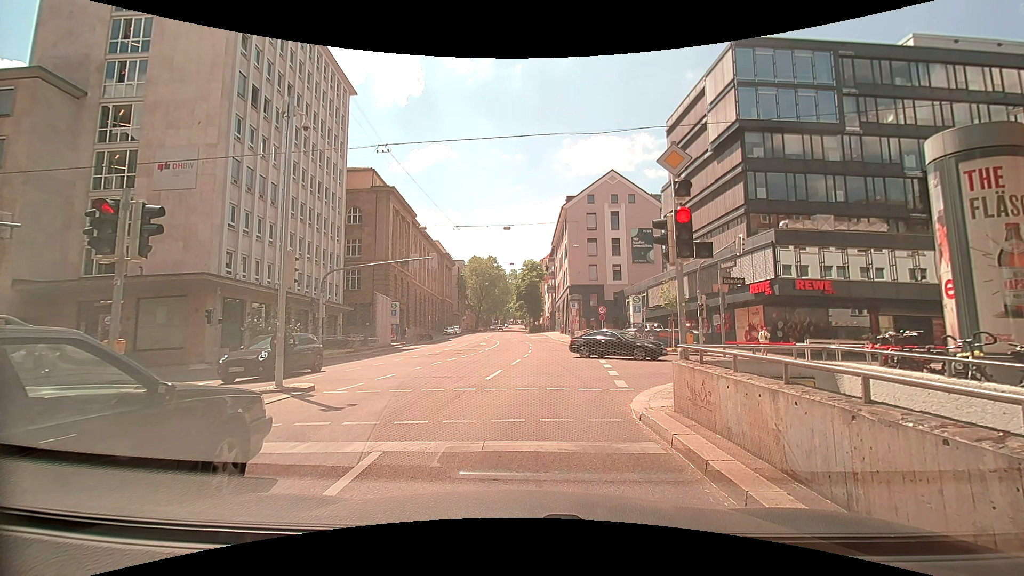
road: secondary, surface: asphalt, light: Day
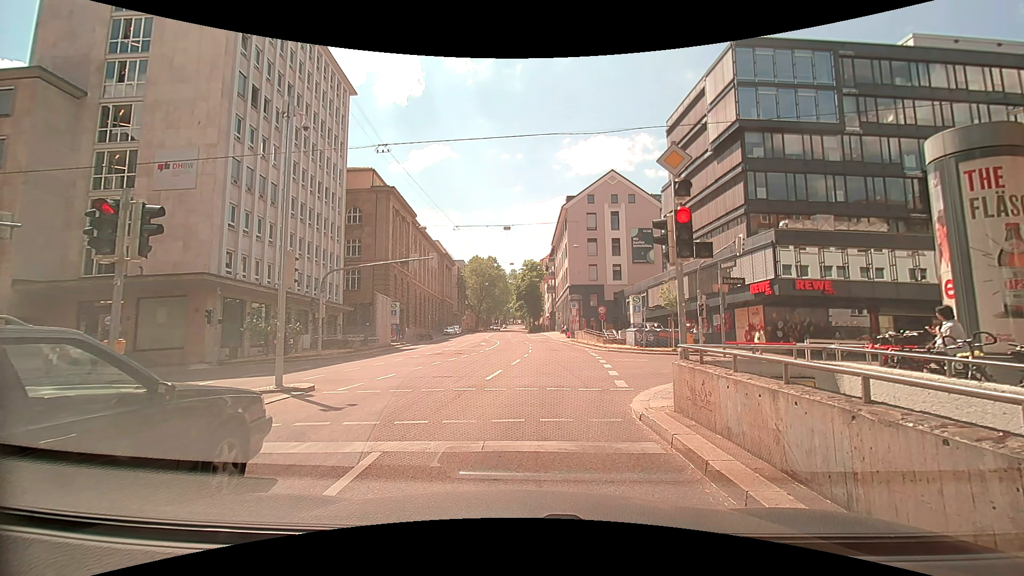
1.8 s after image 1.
(0.0, 0.0) m; 0°
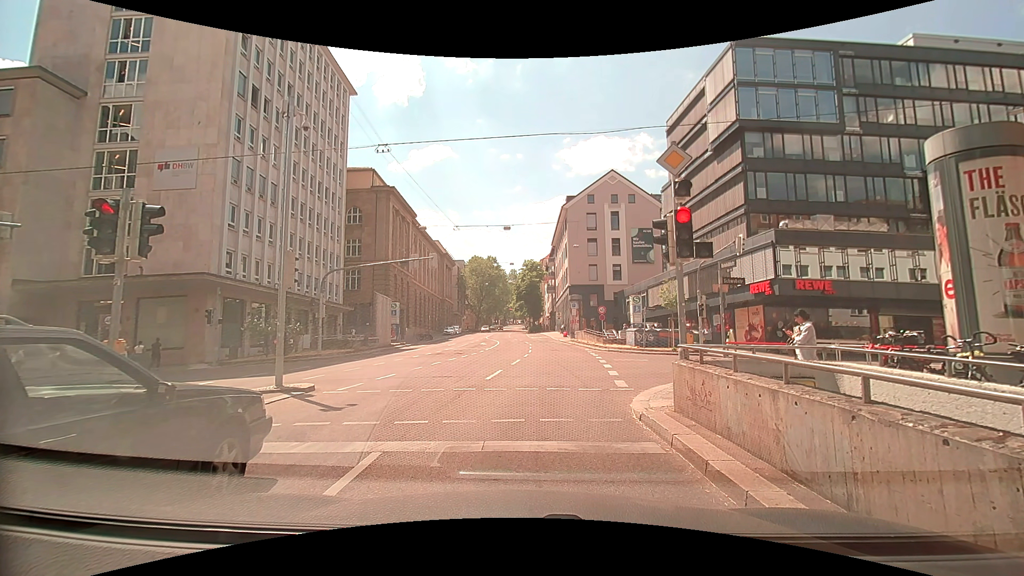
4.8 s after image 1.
(0.0, 0.0) m; 0°
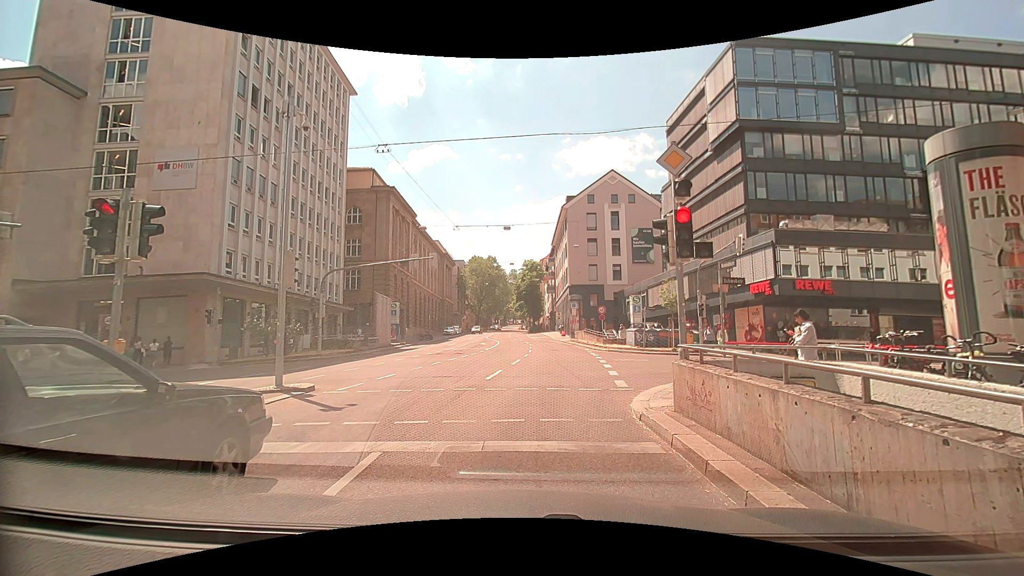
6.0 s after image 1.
(0.0, 0.0) m; 0°
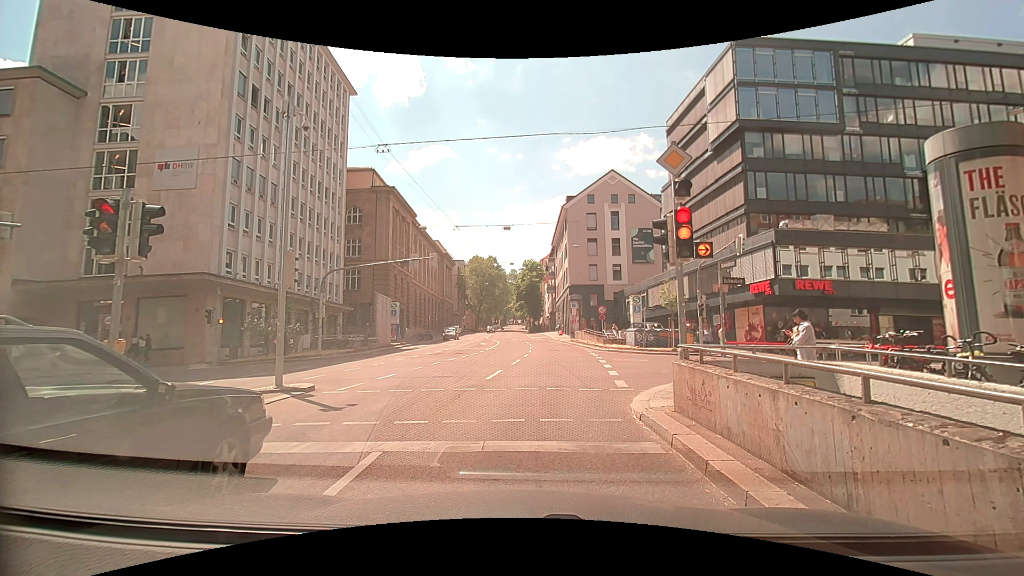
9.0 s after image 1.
(0.0, 0.0) m; 0°
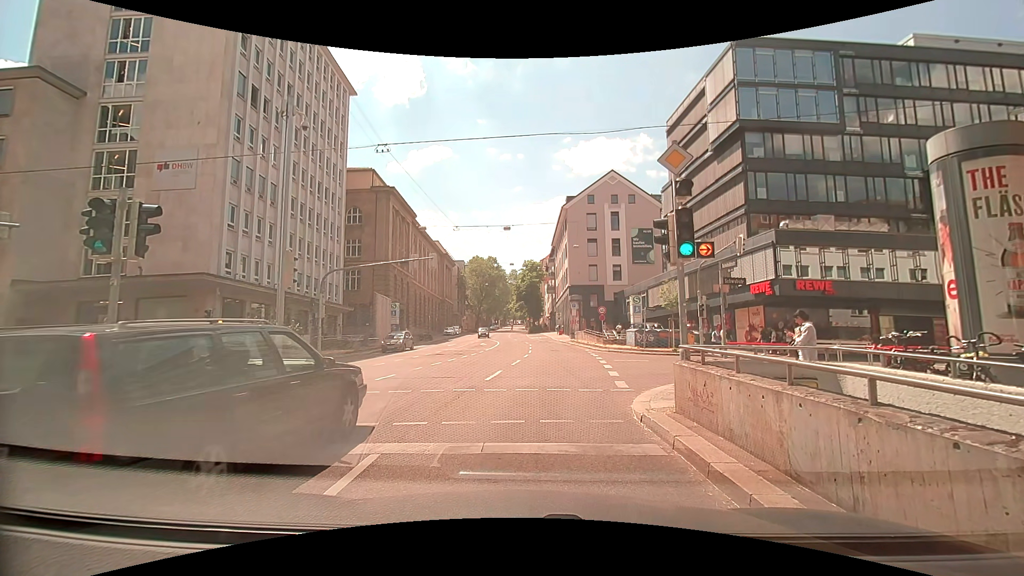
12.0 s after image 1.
(0.0, 0.0) m; 0°
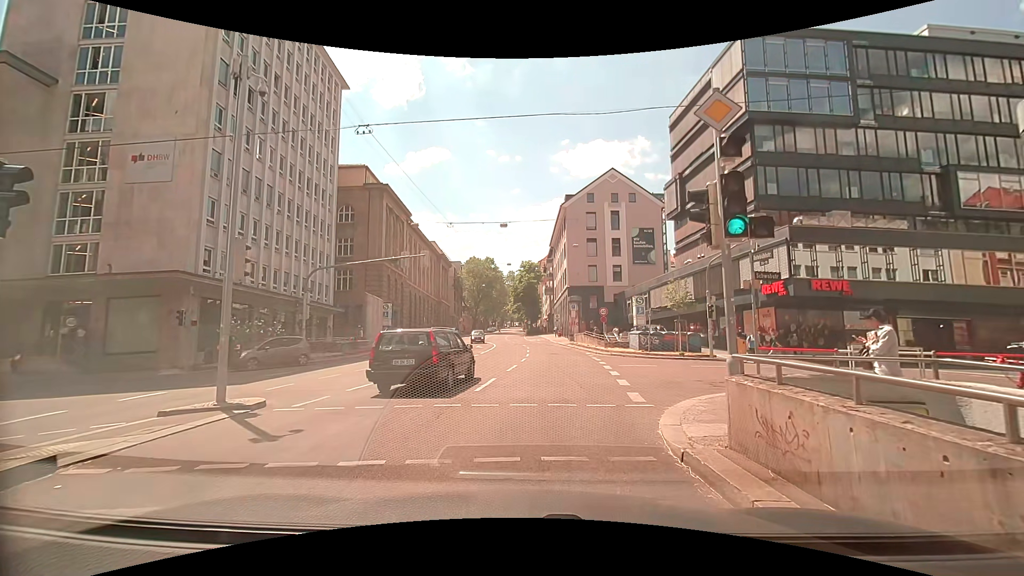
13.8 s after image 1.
(0.0, +2.2) m; +2°
